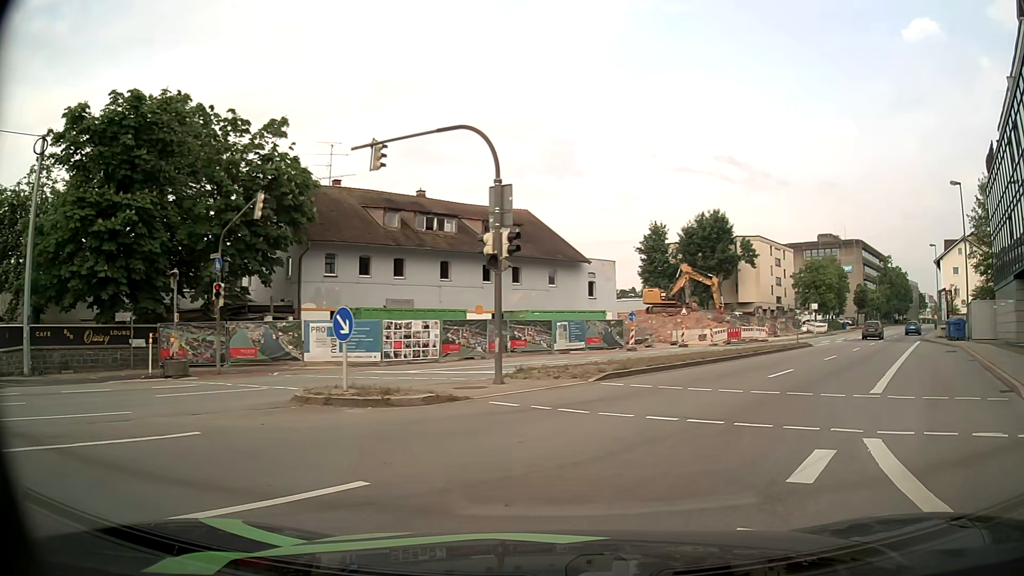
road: primary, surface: asphalt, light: Day
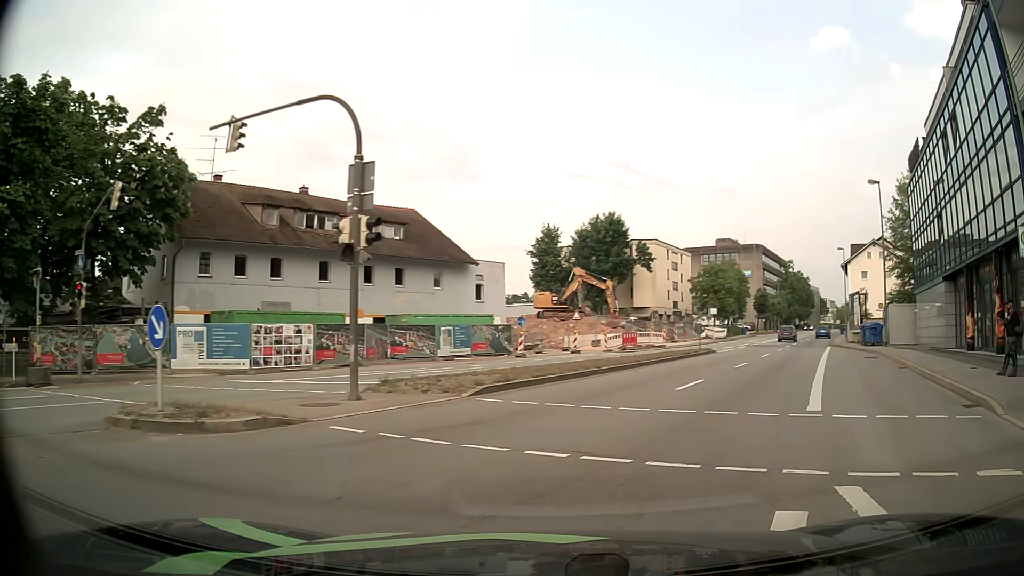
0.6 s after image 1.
(+0.2, +2.7) m; +8°
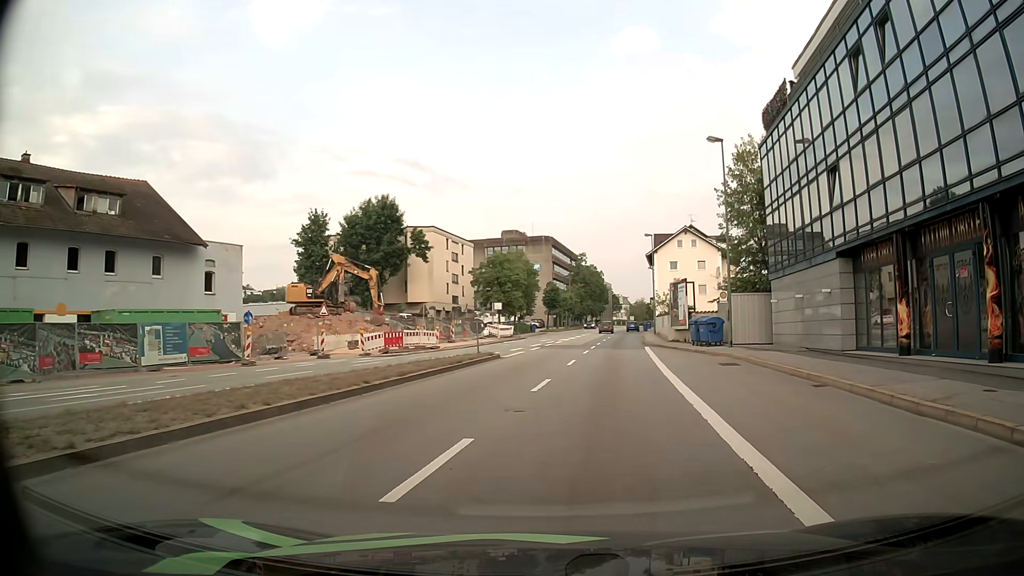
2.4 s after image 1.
(+2.2, +9.8) m; +20°
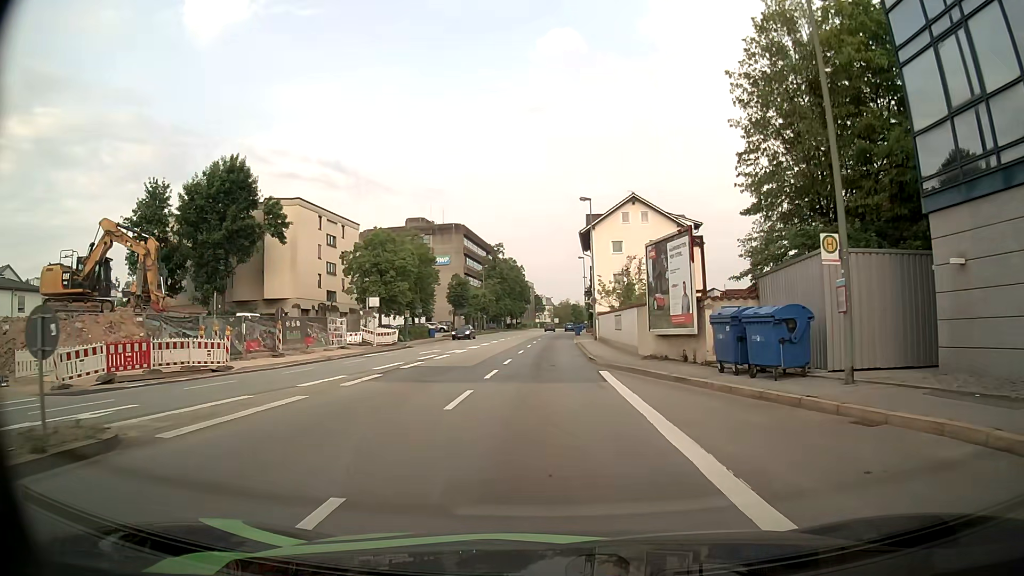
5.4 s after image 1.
(+2.0, +20.9) m; +7°
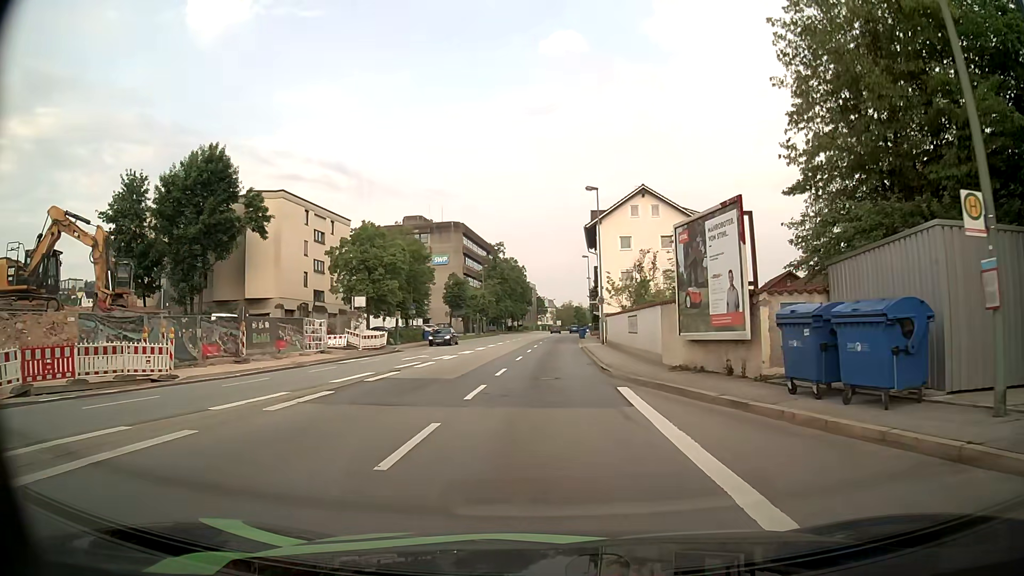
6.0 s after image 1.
(0.0, +4.6) m; 0°
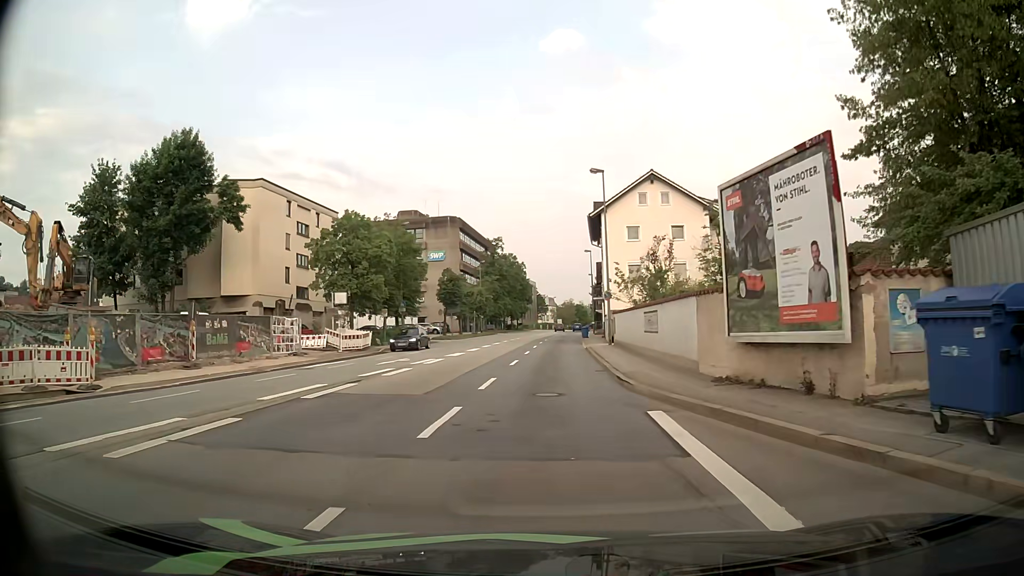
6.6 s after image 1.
(0.0, +4.6) m; +1°
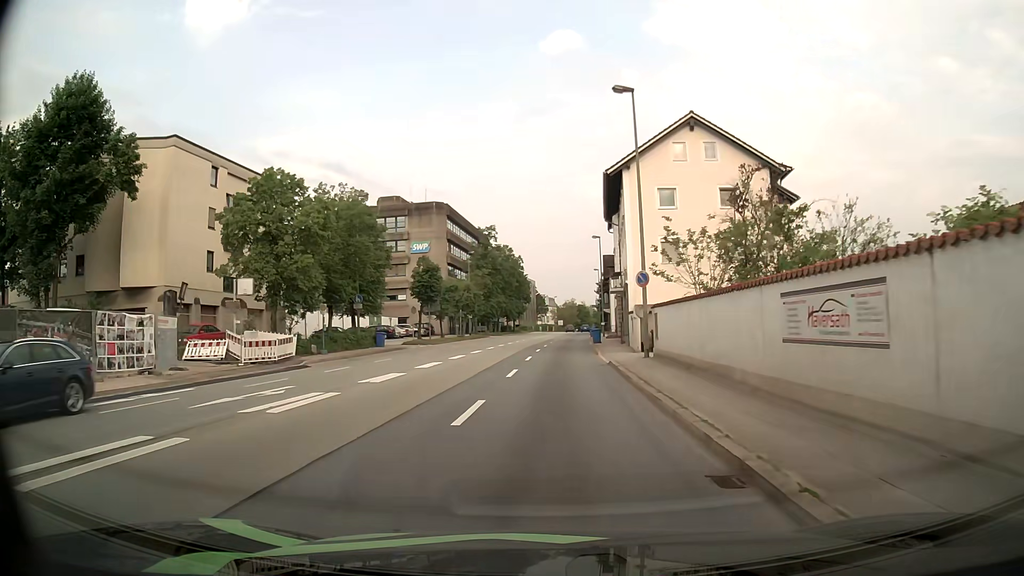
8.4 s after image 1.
(-0.2, +14.1) m; 0°
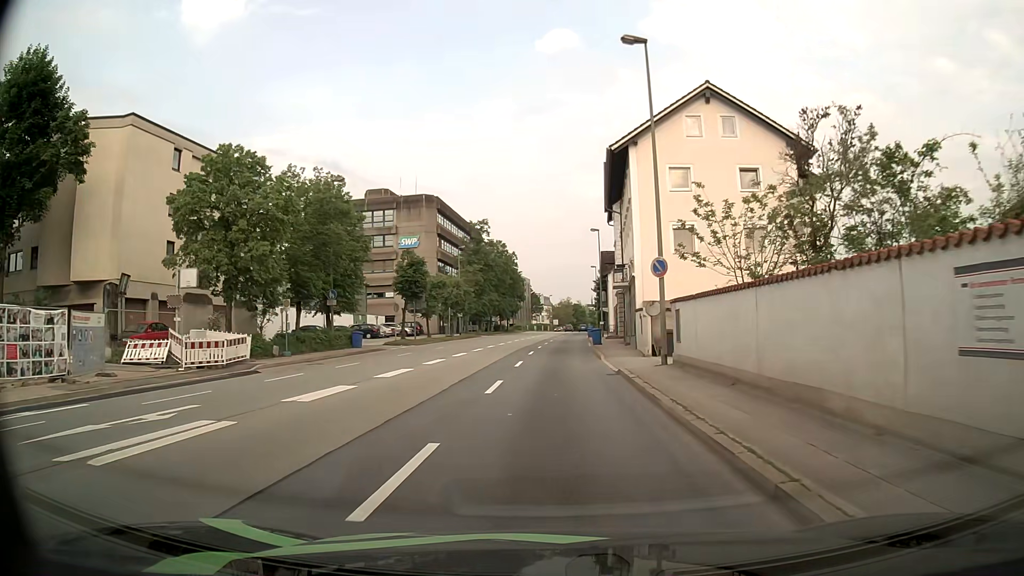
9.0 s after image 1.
(0.0, +4.7) m; 0°
(0, +10) (0, +20) (0, +30) (+1, +40) (+1, +50) (+1, +60) (+2, +70) (+2, +80) (+3, +90) (+4, +100) m
